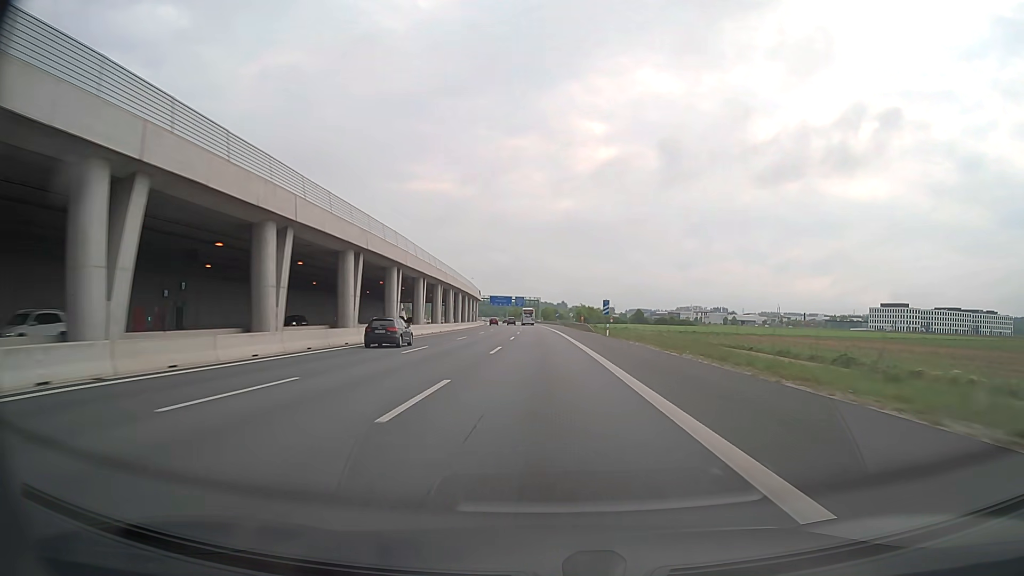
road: motorway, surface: asphalt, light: Day
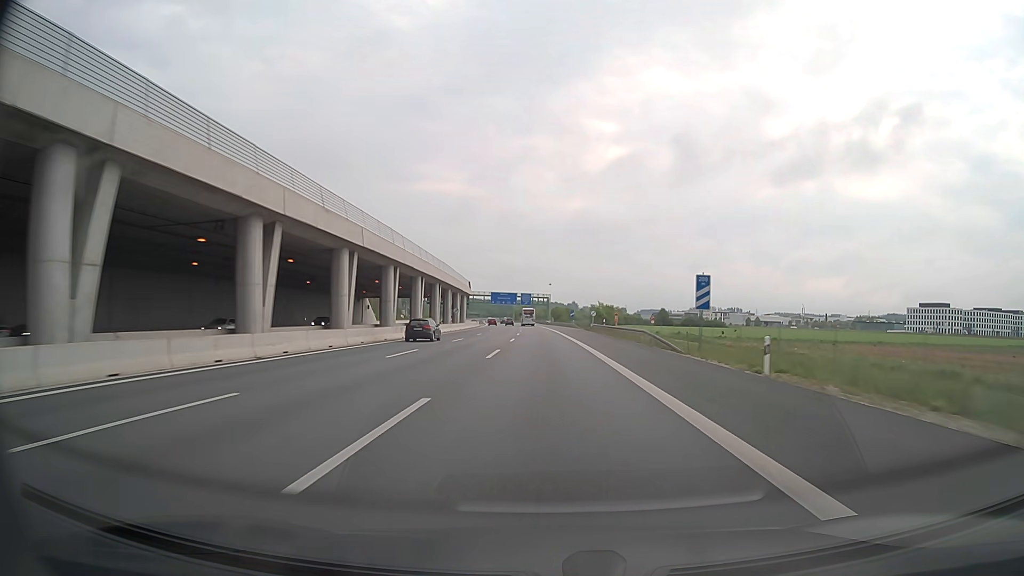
(-0.3, +39.6) m; -1°
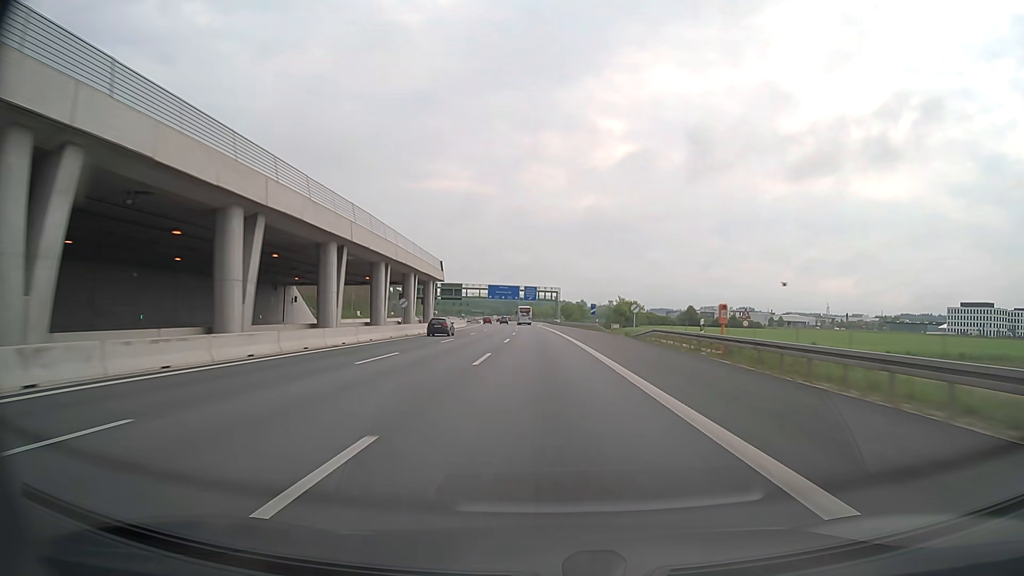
(-0.3, +39.6) m; -1°
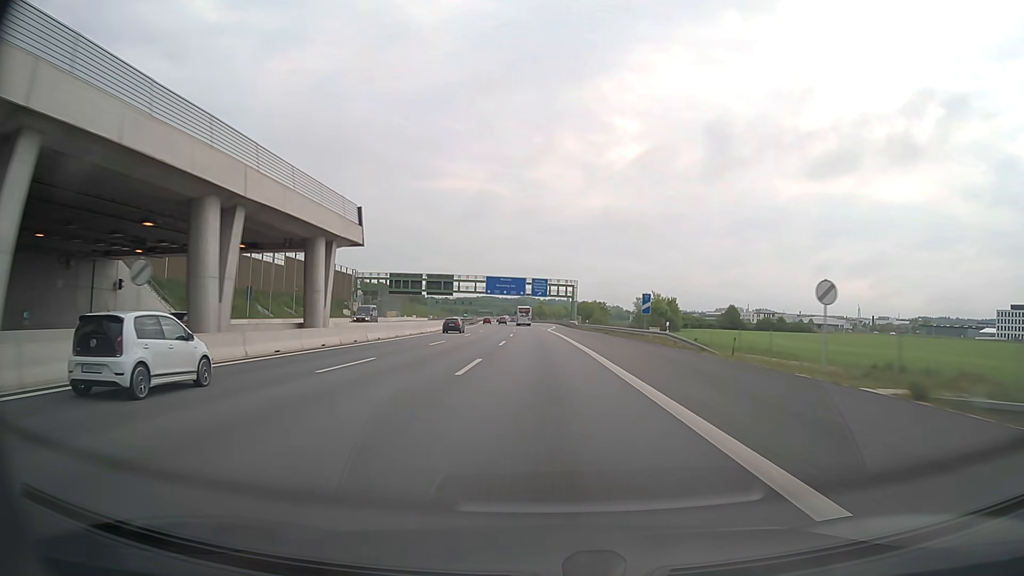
(-0.3, +39.6) m; -1°
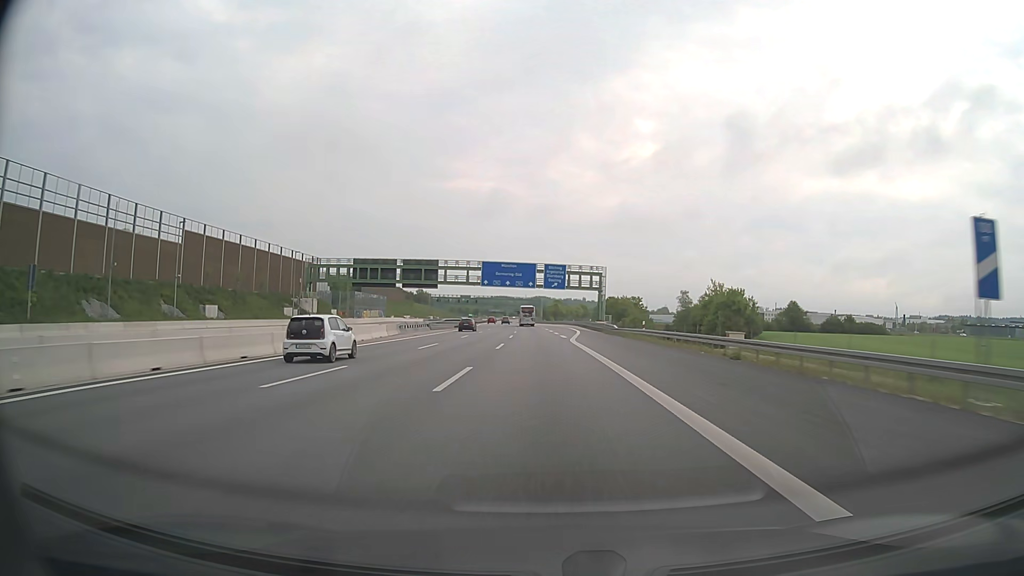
(-0.3, +39.6) m; -1°
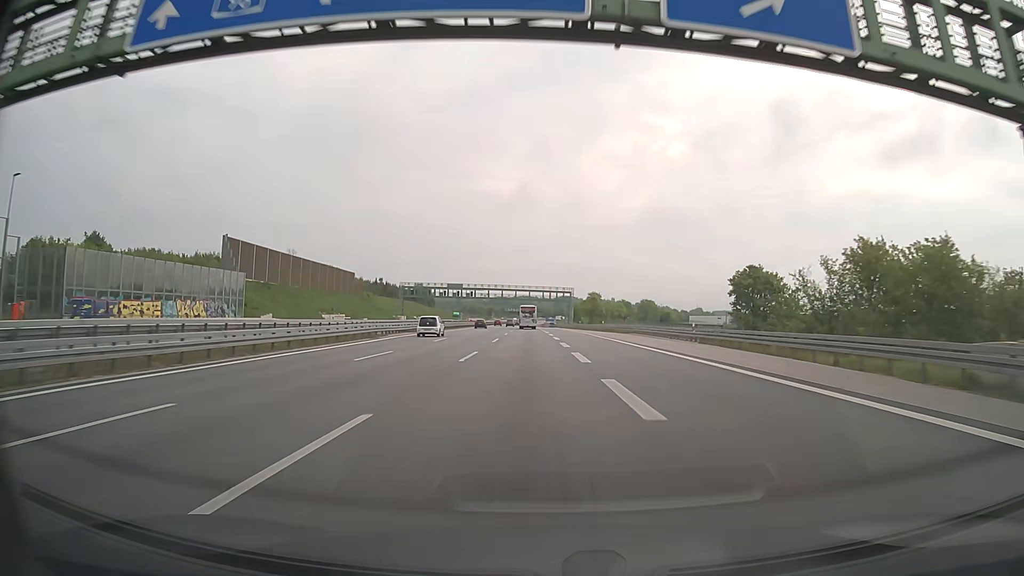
(-2.1, +99.1) m; -2°
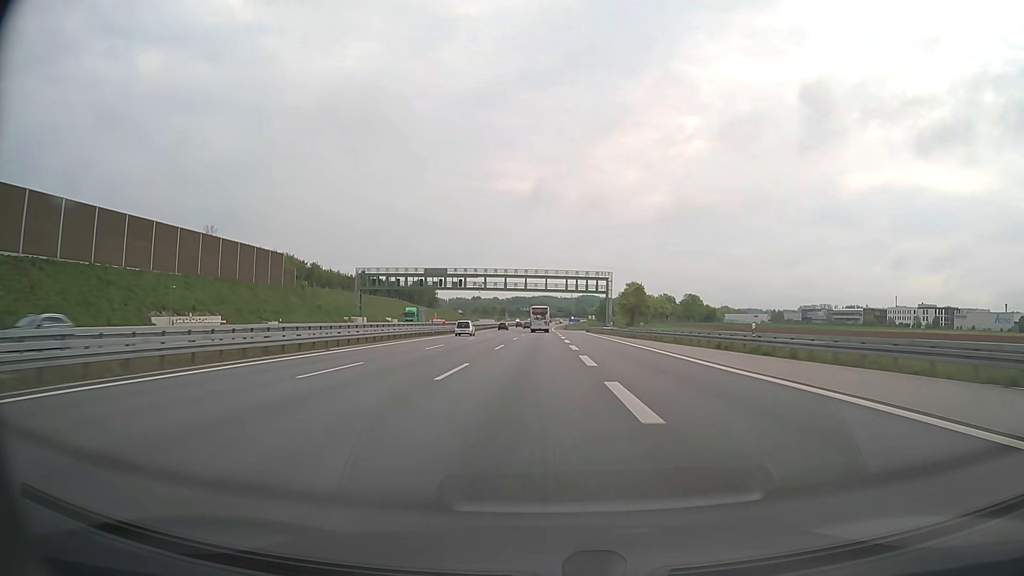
(-1.0, +59.8) m; -2°
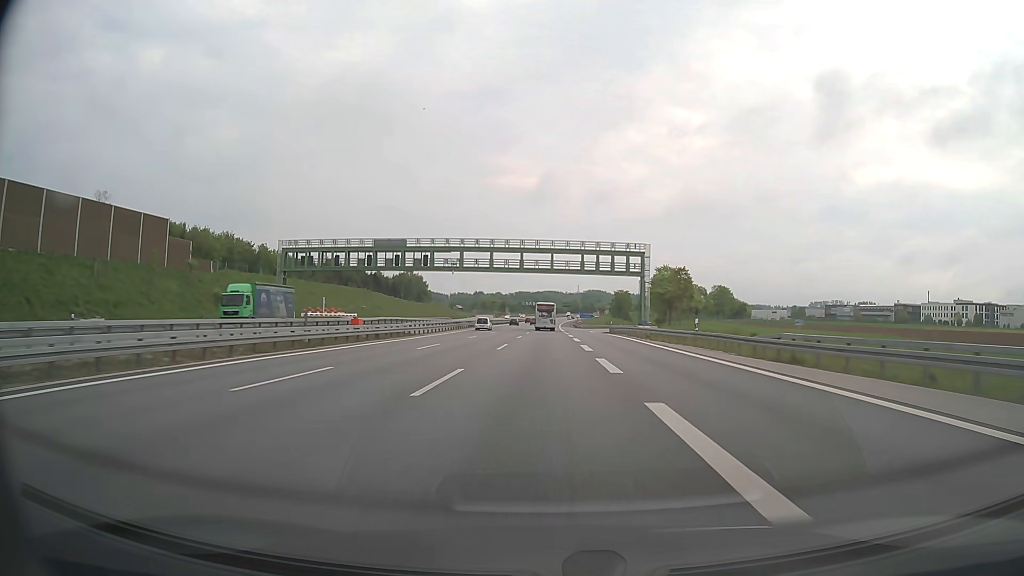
(-0.2, +40.1) m; 0°
(0, +10) (0, +20) (0, +30) (0, +40) (0, +50) (0, +60) (0, +70) (0, +80) (0, +90) (0, +100) m
